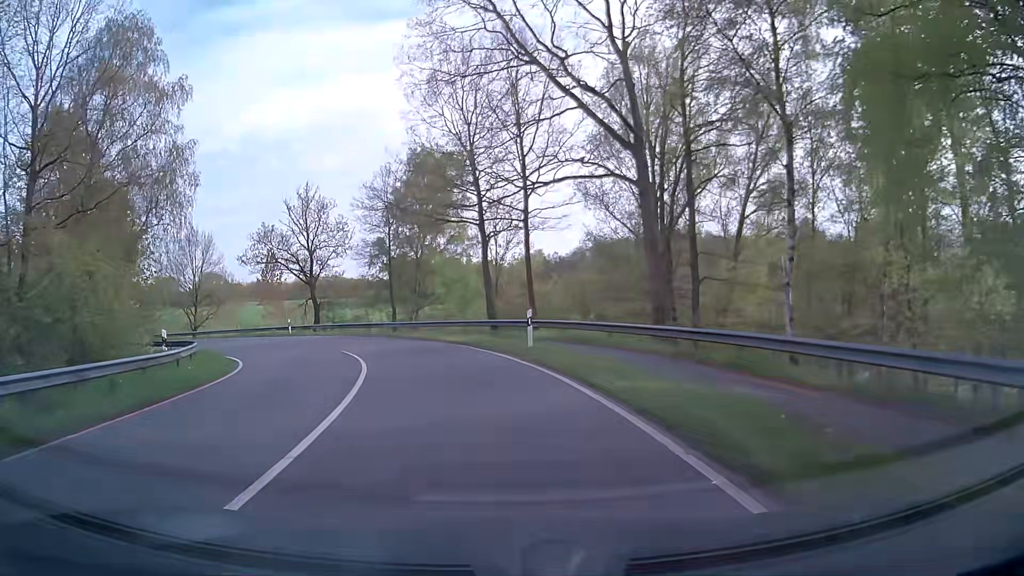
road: primary_link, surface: asphalt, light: Day
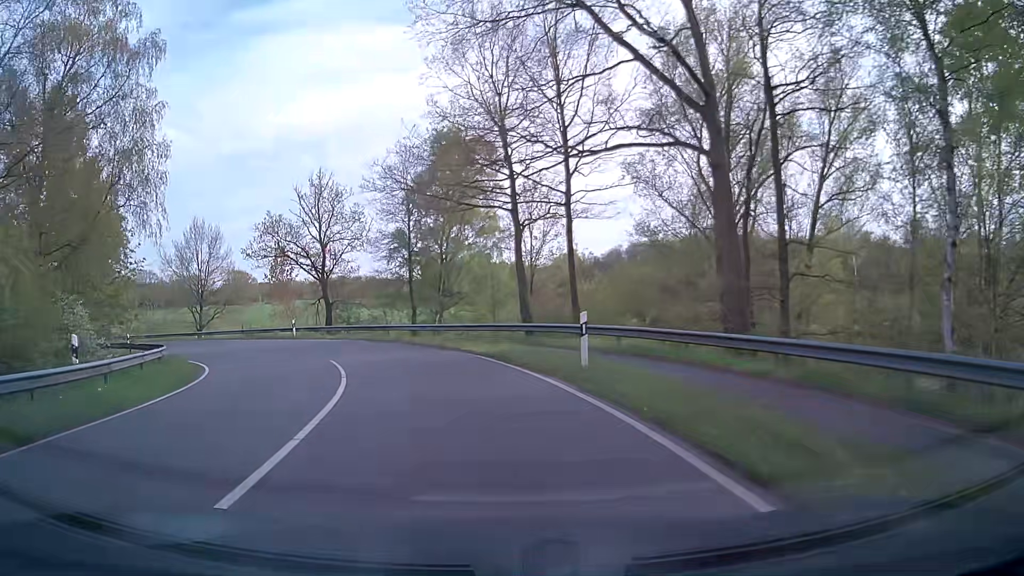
(-0.2, +5.8) m; -3°
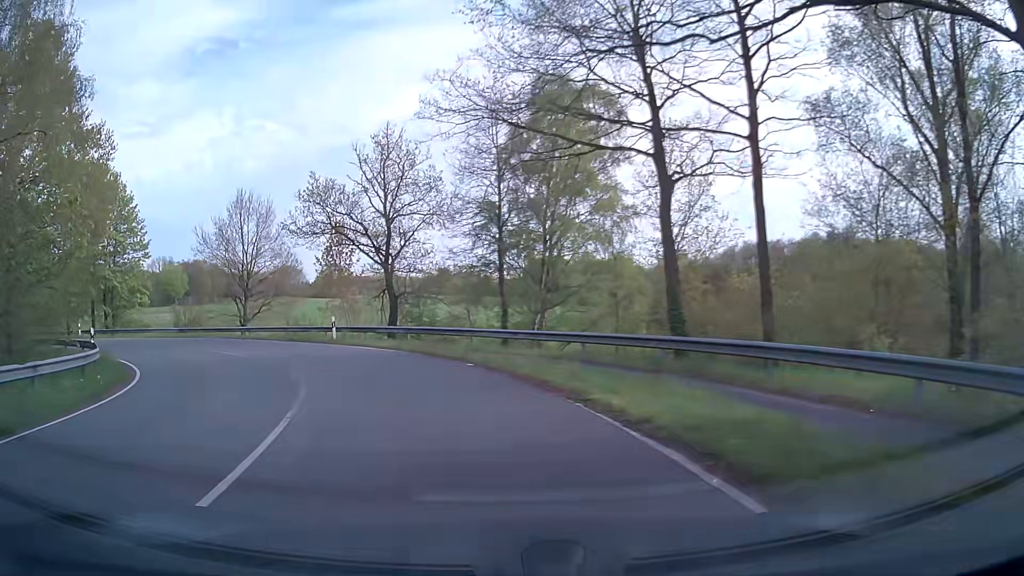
(-0.7, +11.6) m; -9°
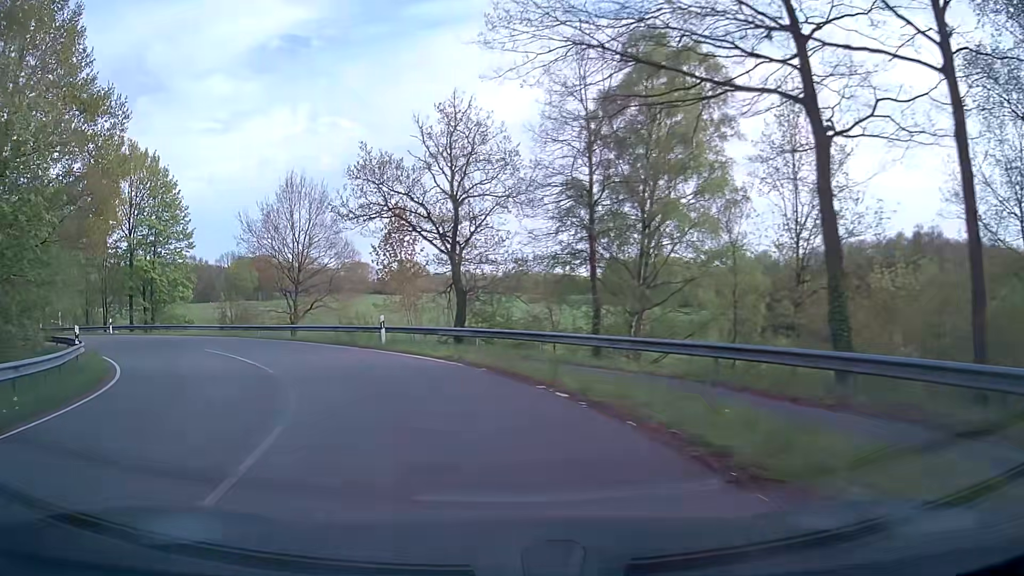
(-0.3, +5.7) m; -6°
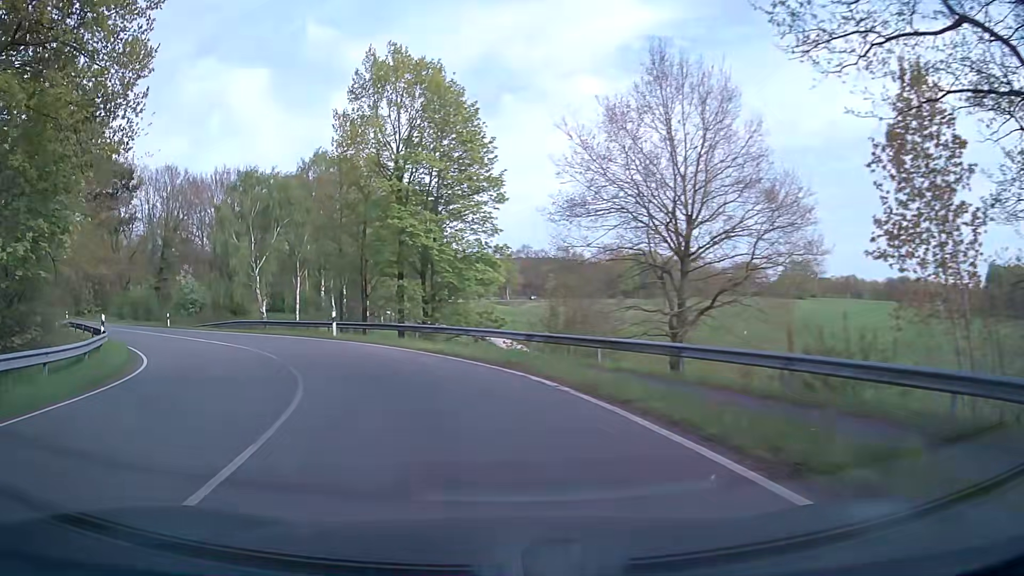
(-5.8, +21.4) m; -32°
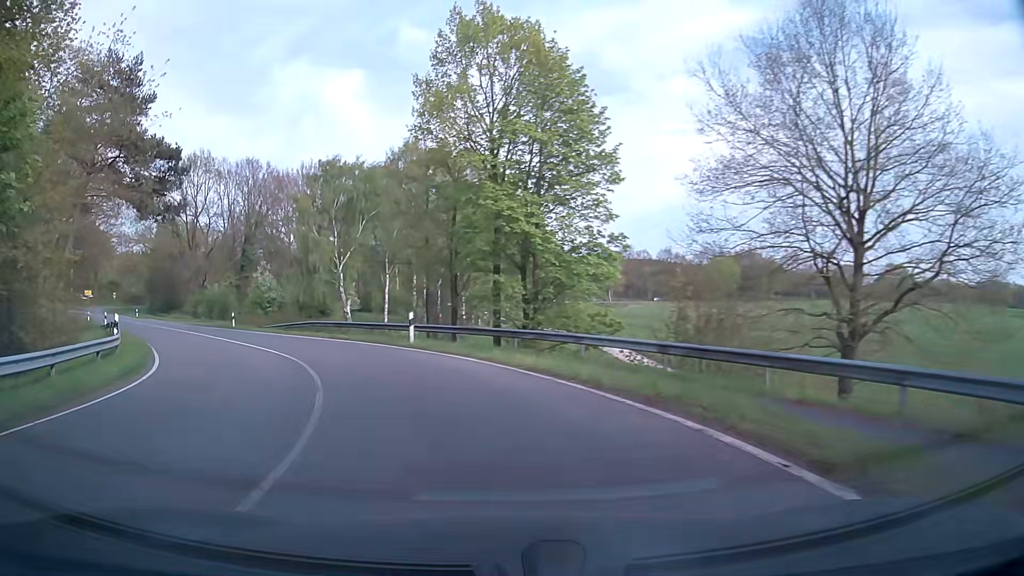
(-0.4, +5.6) m; -9°
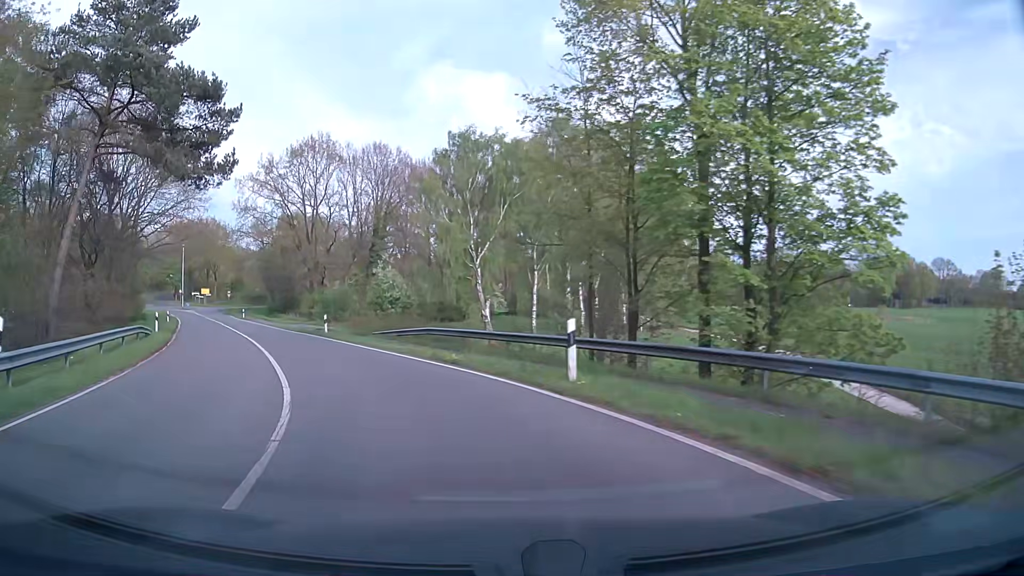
(-1.3, +11.4) m; -13°
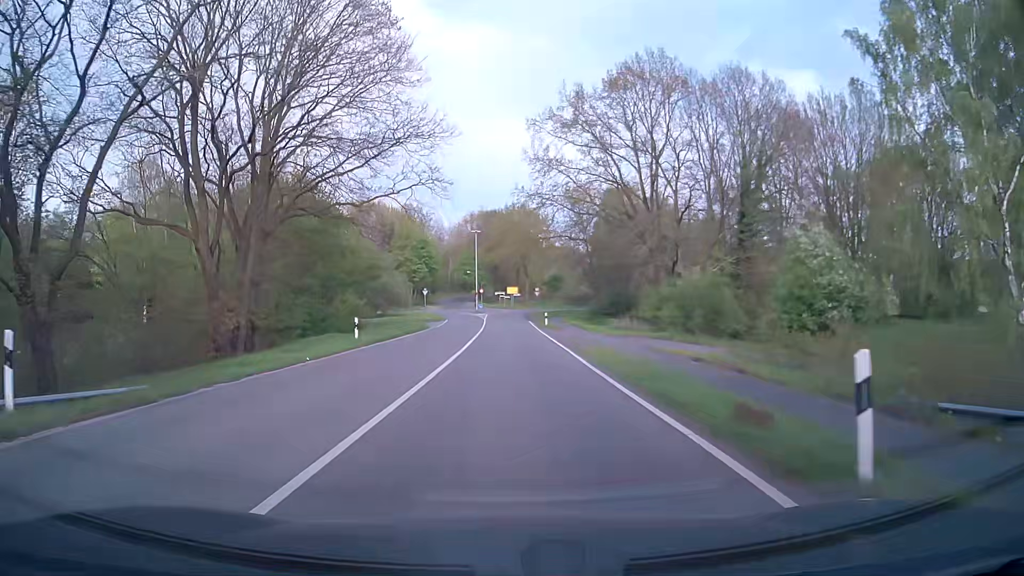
(-8.2, +28.3) m; -28°
